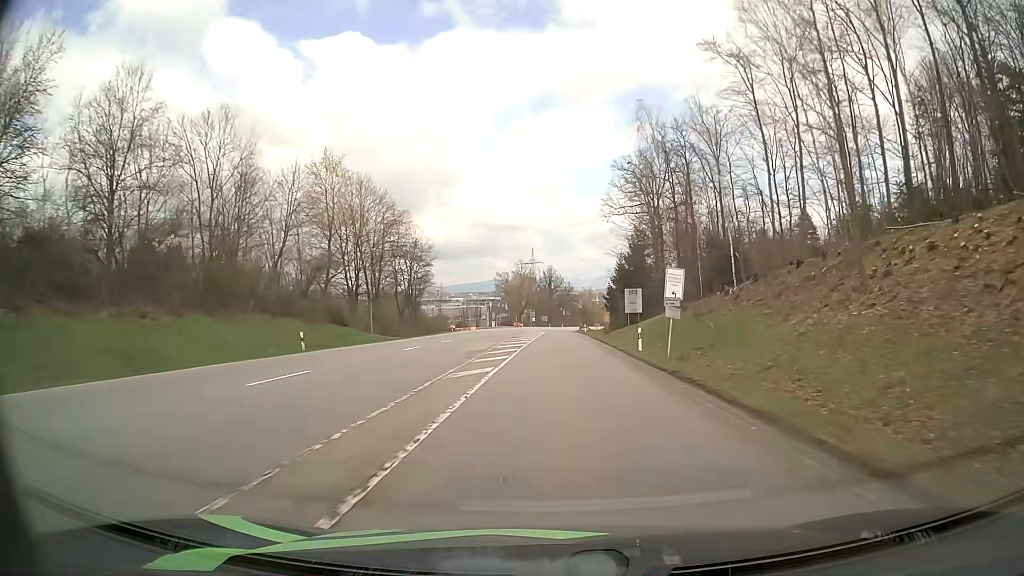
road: secondary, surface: asphalt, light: Day
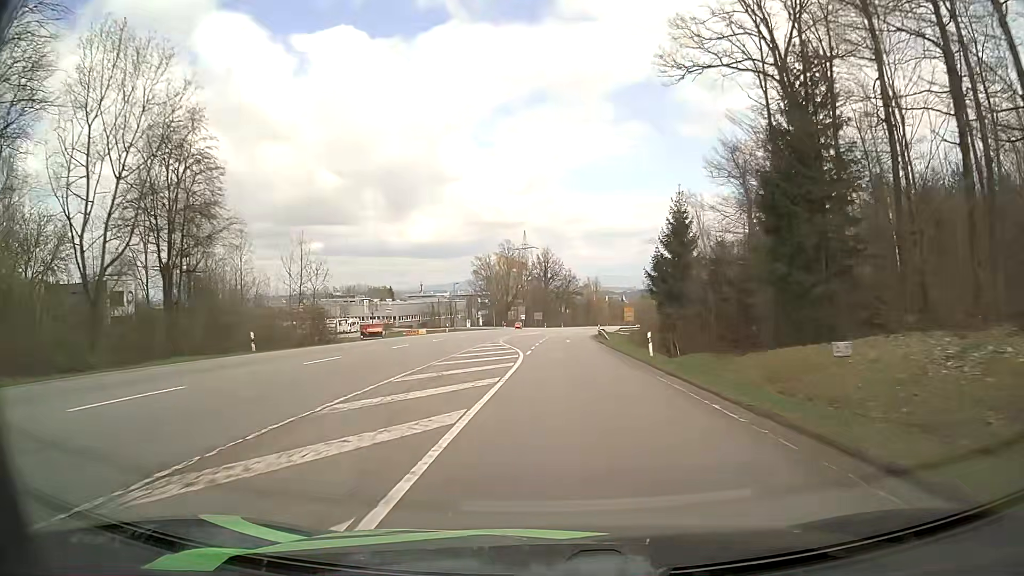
(+0.3, +55.8) m; 0°
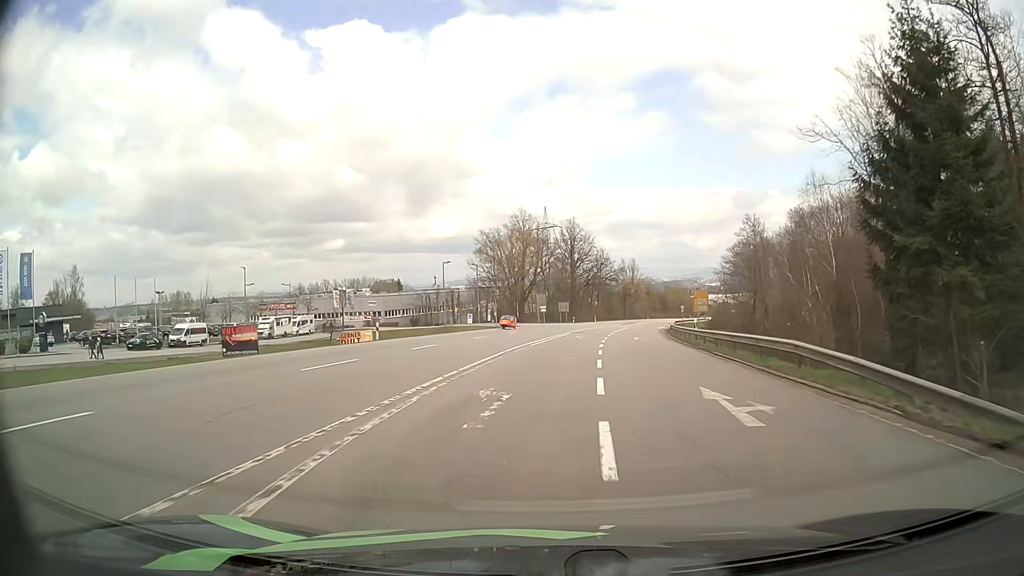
(-0.9, +39.6) m; -2°
